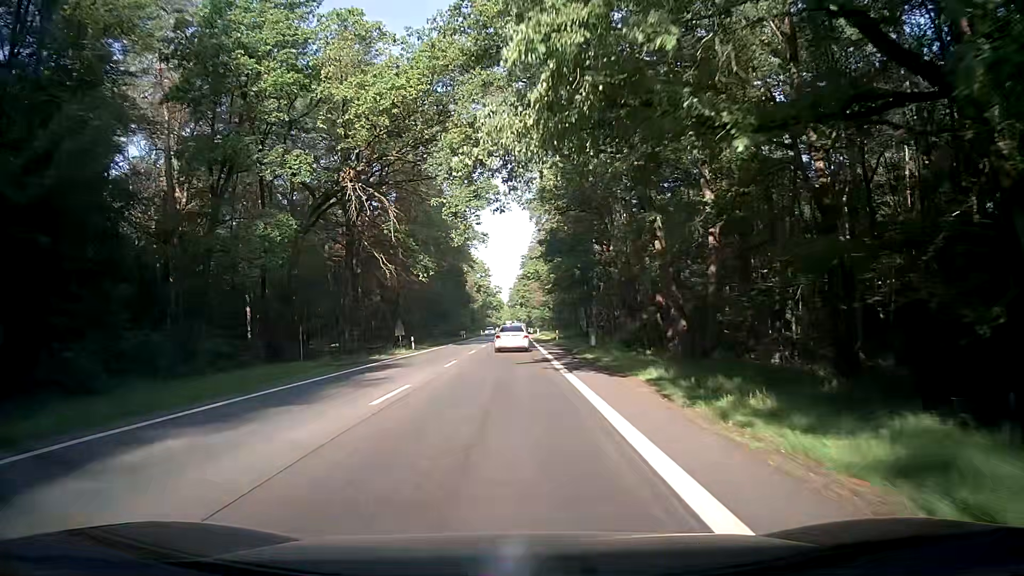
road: secondary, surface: asphalt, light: Day
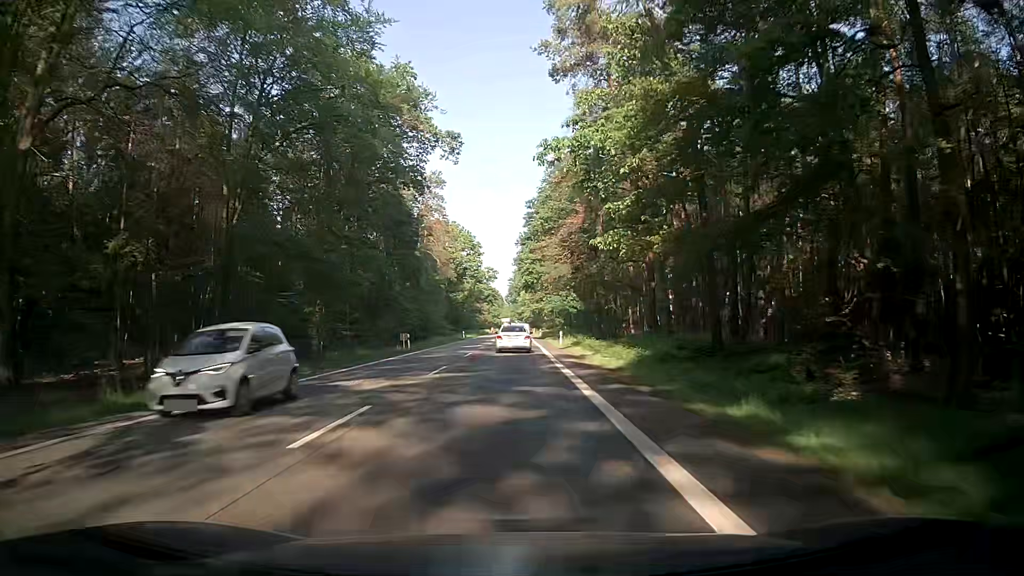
(-0.8, +53.4) m; -1°
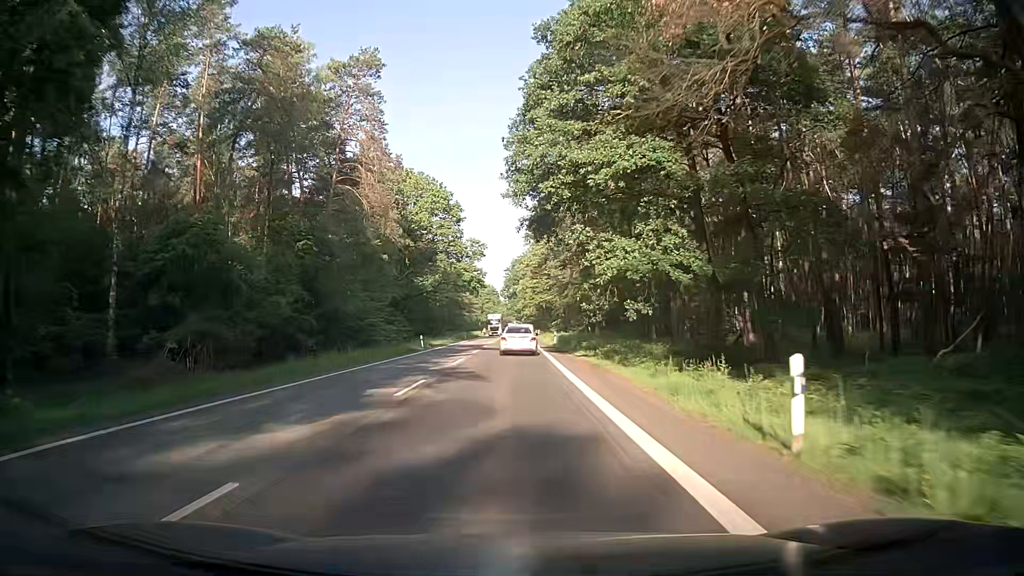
(-0.1, +42.3) m; -1°
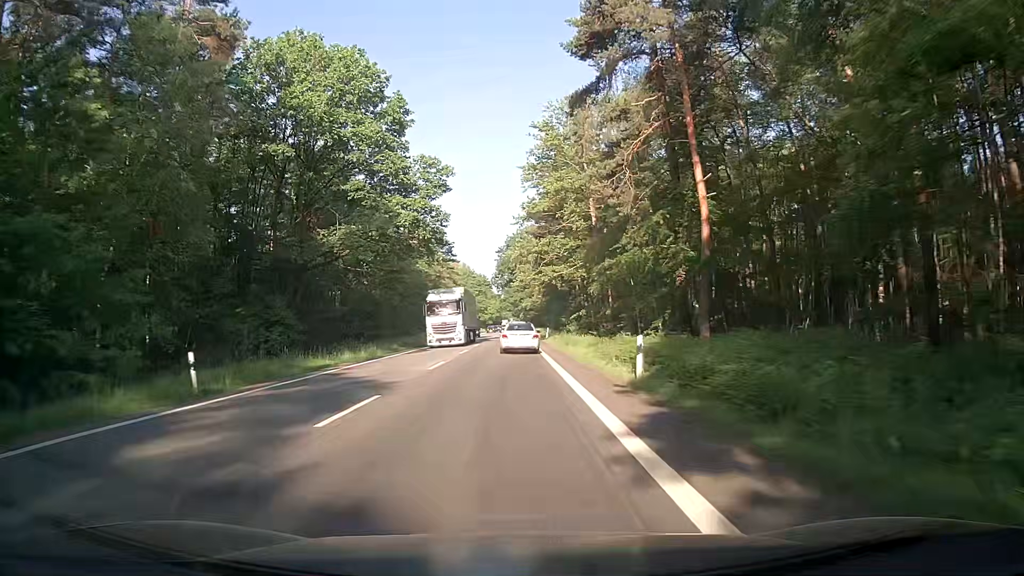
(+0.8, +41.2) m; +1°
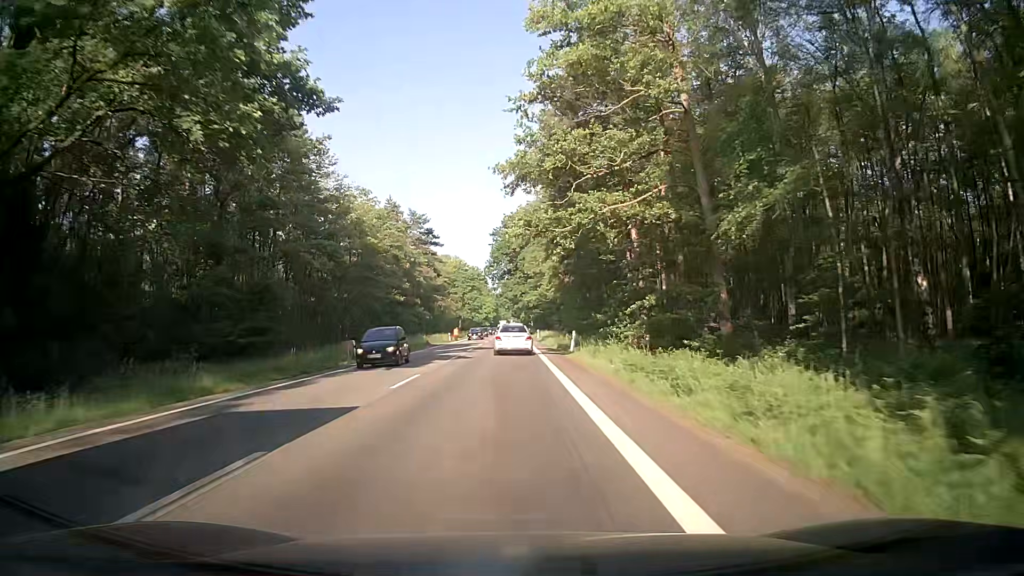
(-0.2, +30.3) m; 0°
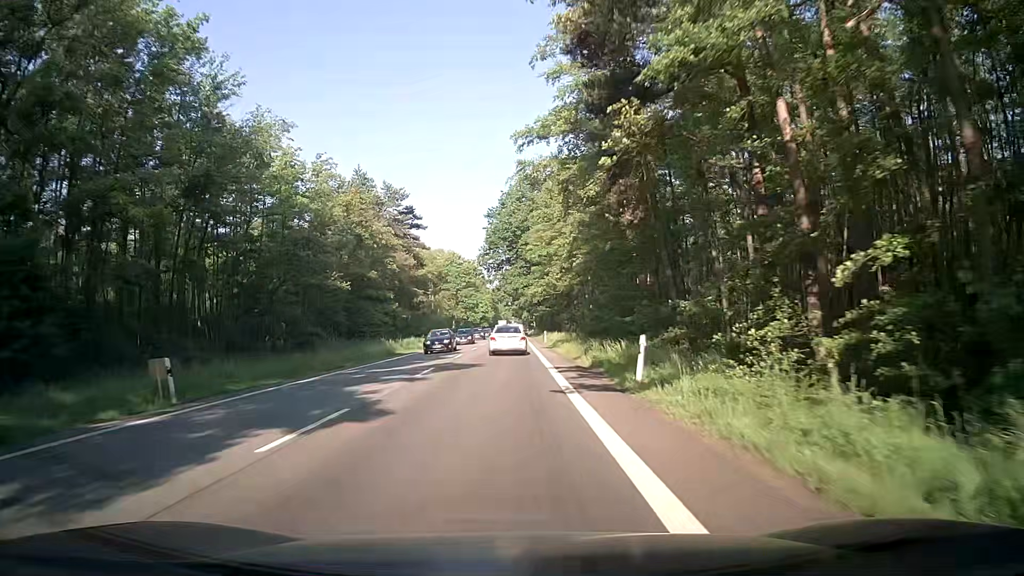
(-0.1, +20.2) m; -1°
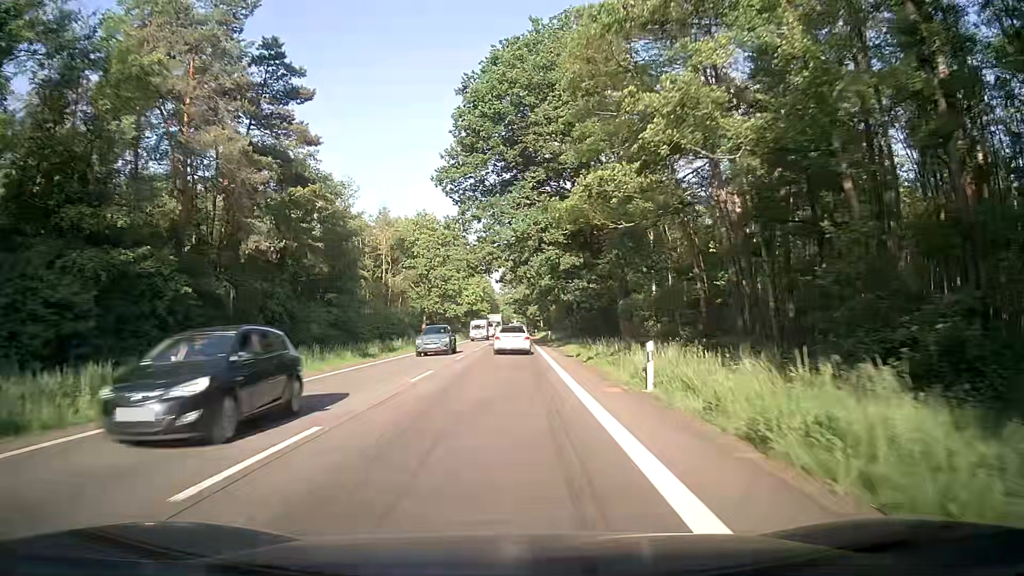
(0.0, +51.0) m; +1°
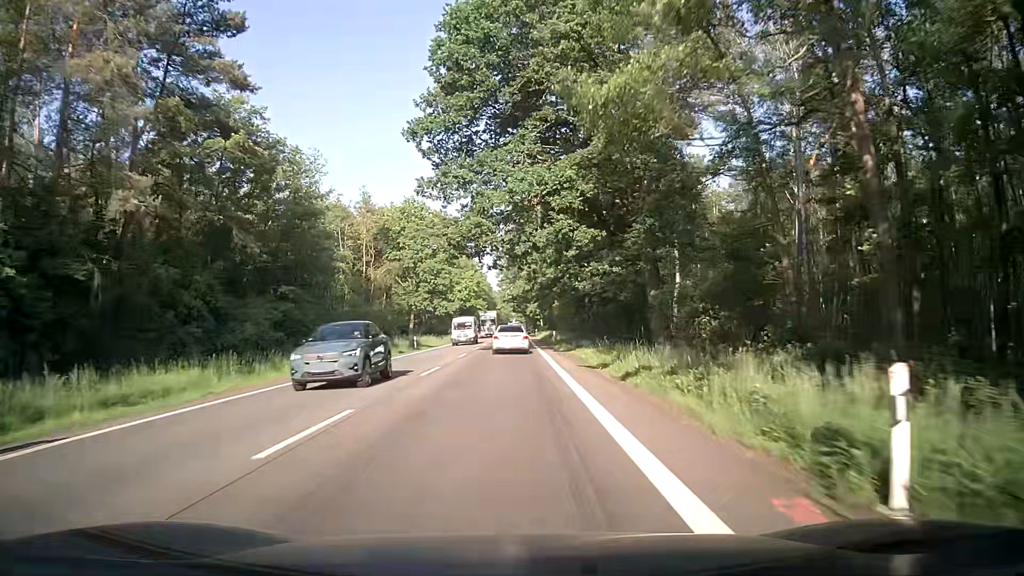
(-0.1, +10.3) m; 0°
(0, +10) (0, +20) (0, +30) (0, +40) (0, +50) (0, +60) (0, +70) (0, +80) (0, +90) (0, +100) m
